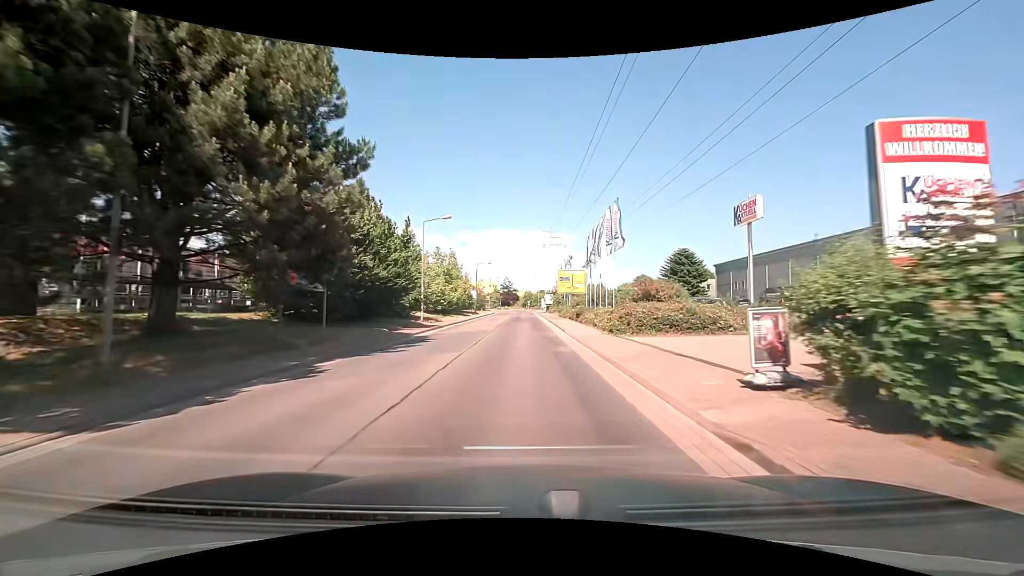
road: residential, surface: asphalt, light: Day
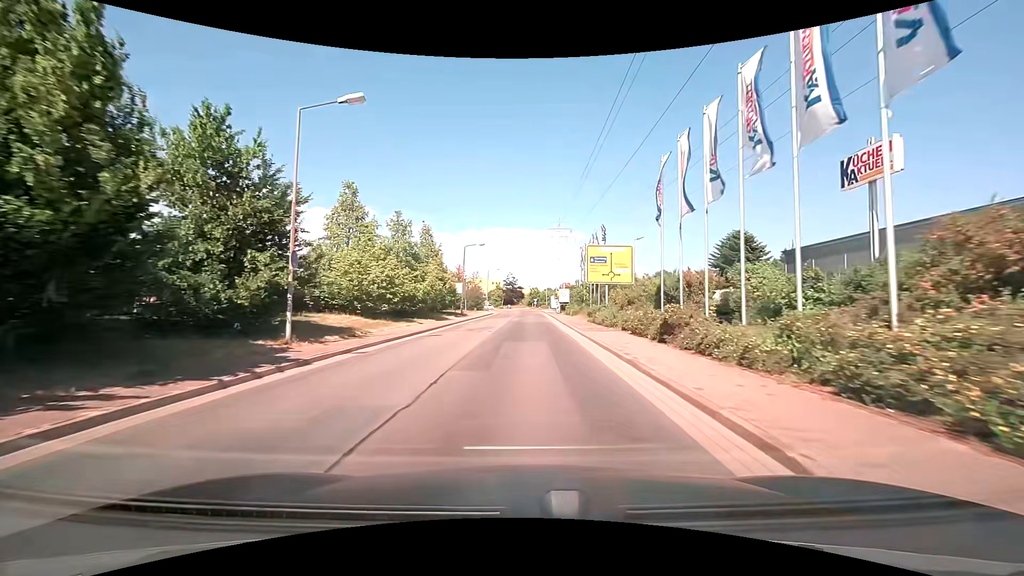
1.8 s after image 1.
(0.0, +21.3) m; 0°
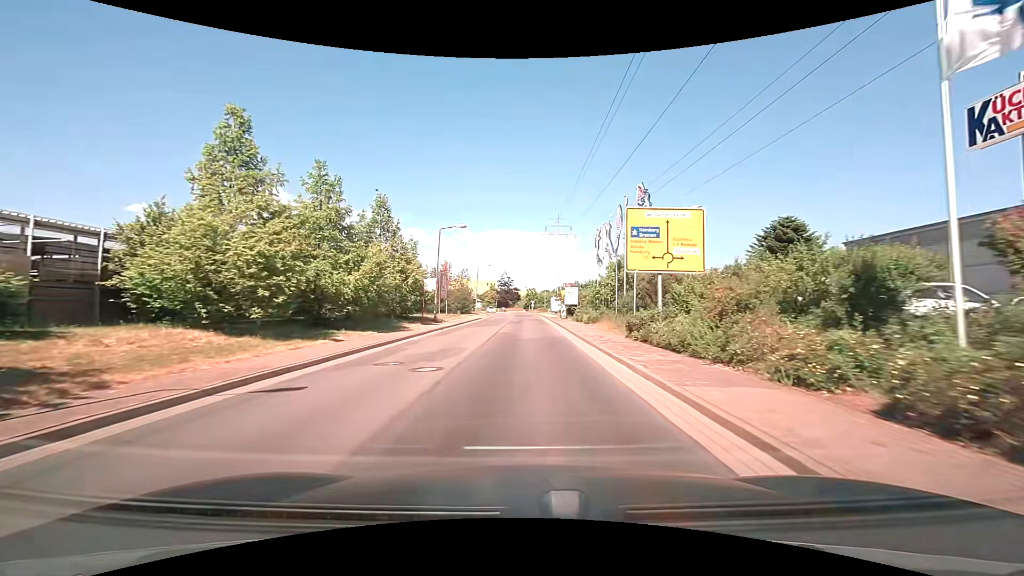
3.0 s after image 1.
(0.0, +13.7) m; 0°
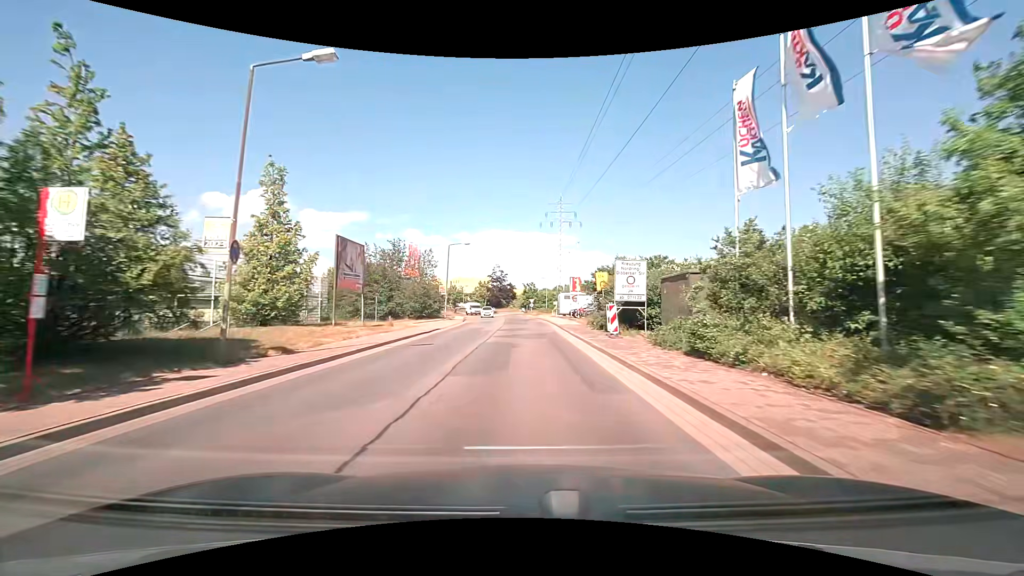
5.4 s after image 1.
(+0.1, +27.5) m; +1°
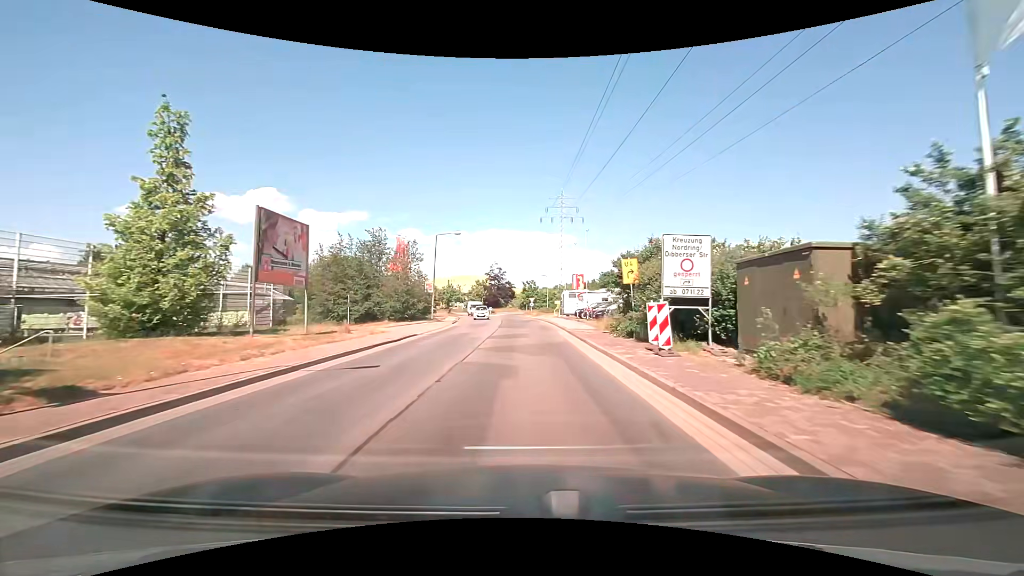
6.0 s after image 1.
(0.0, +6.9) m; 0°
